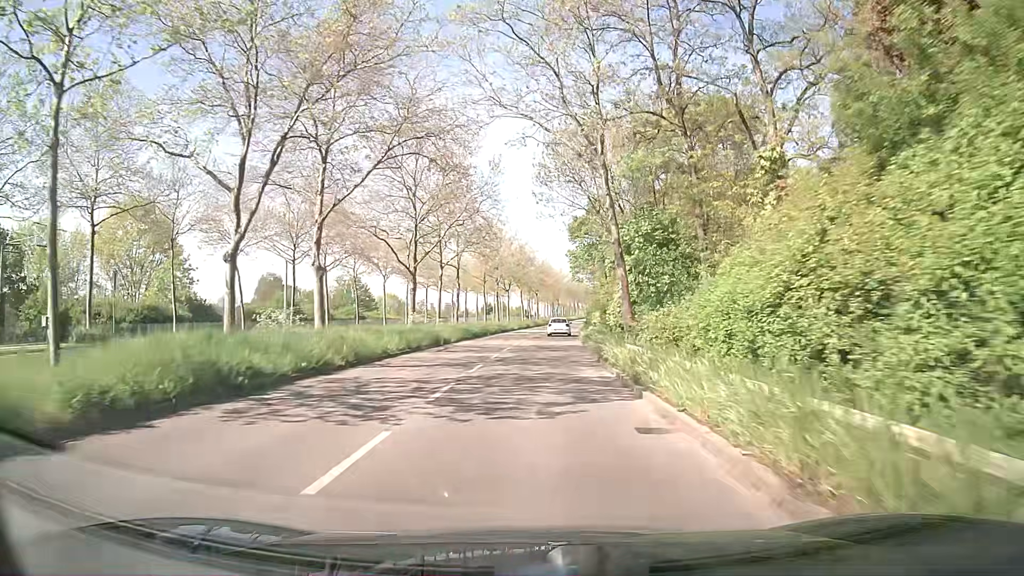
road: secondary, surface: asphalt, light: Day
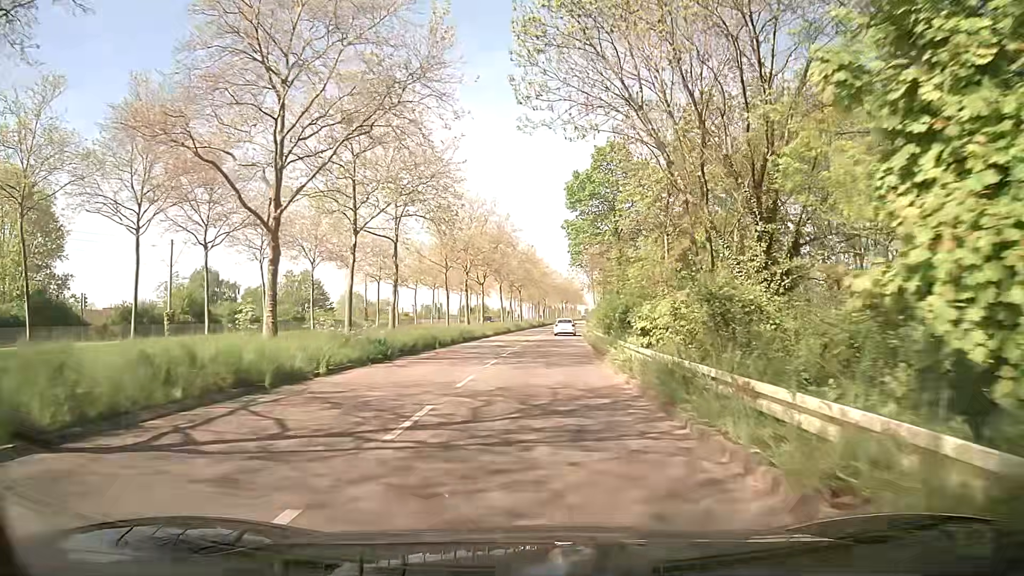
(-0.3, +21.5) m; 0°
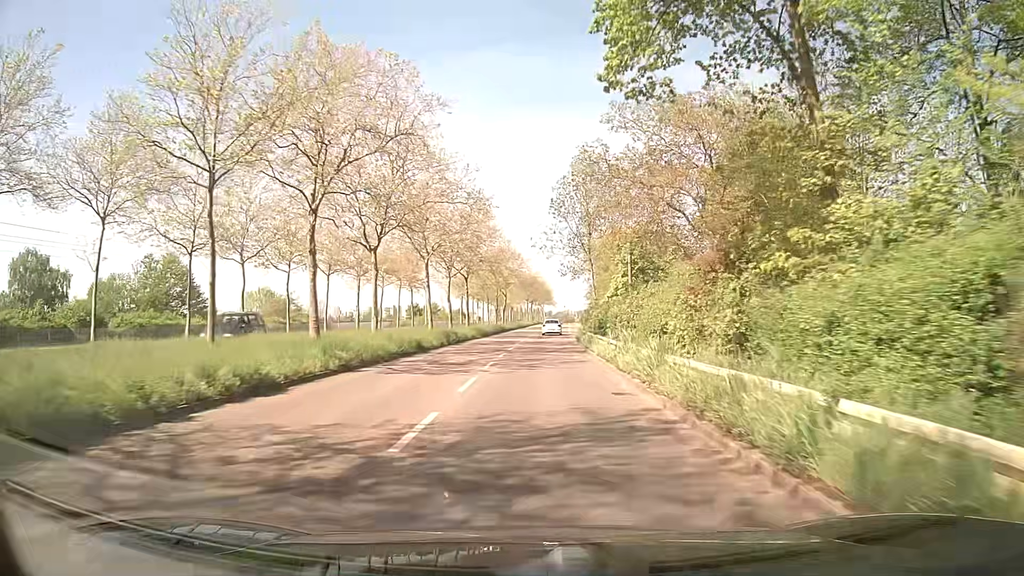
(+0.5, +36.9) m; +4°
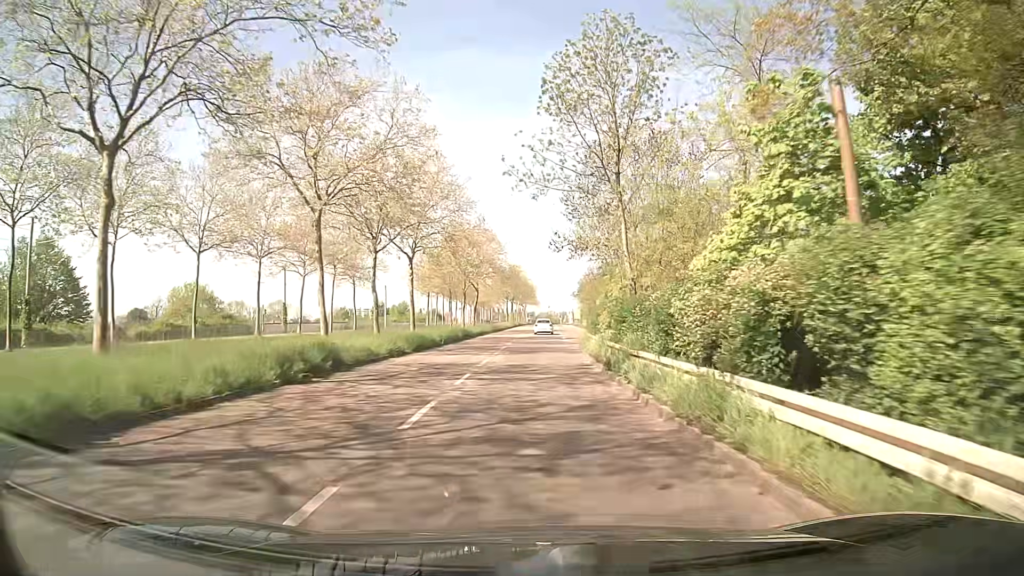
(-0.1, +22.5) m; 0°
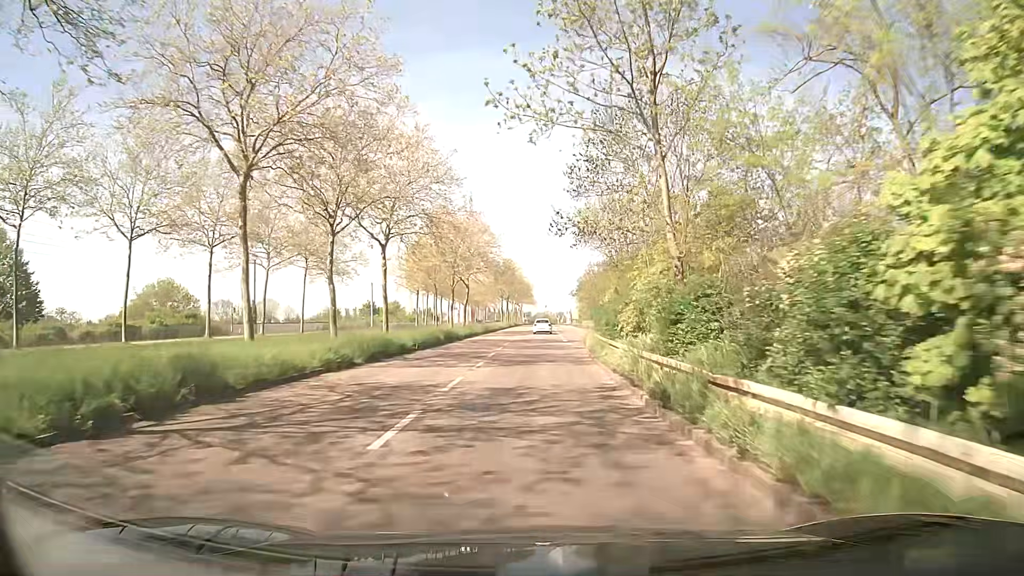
(+0.1, +7.5) m; +1°
(0, +10) (0, +20) (0, +30) (0, +40) (0, +50) (0, +60) (+1, +70) (+1, +80) (+1, +90) (+1, +100) m
